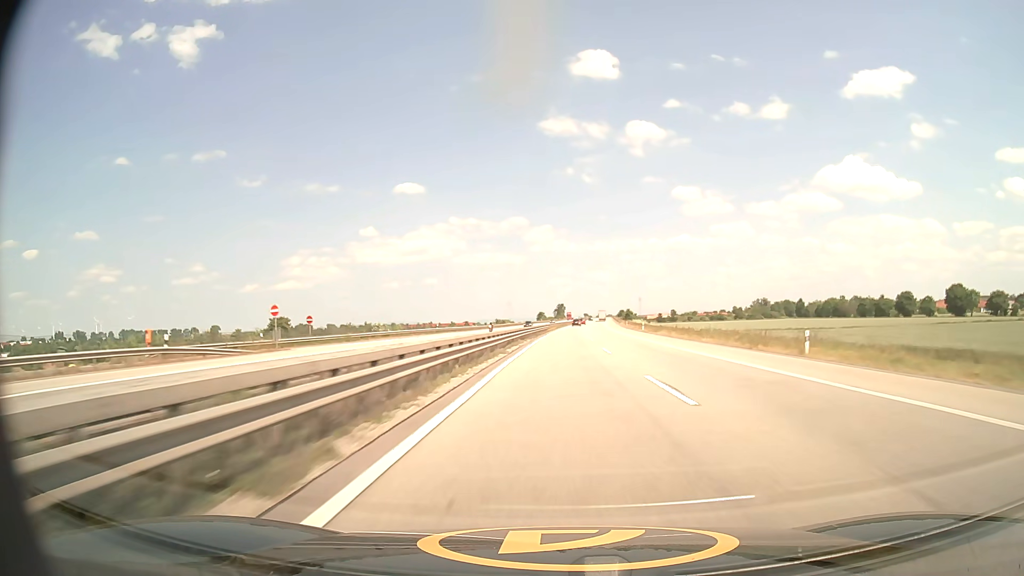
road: motorway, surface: asphalt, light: Day
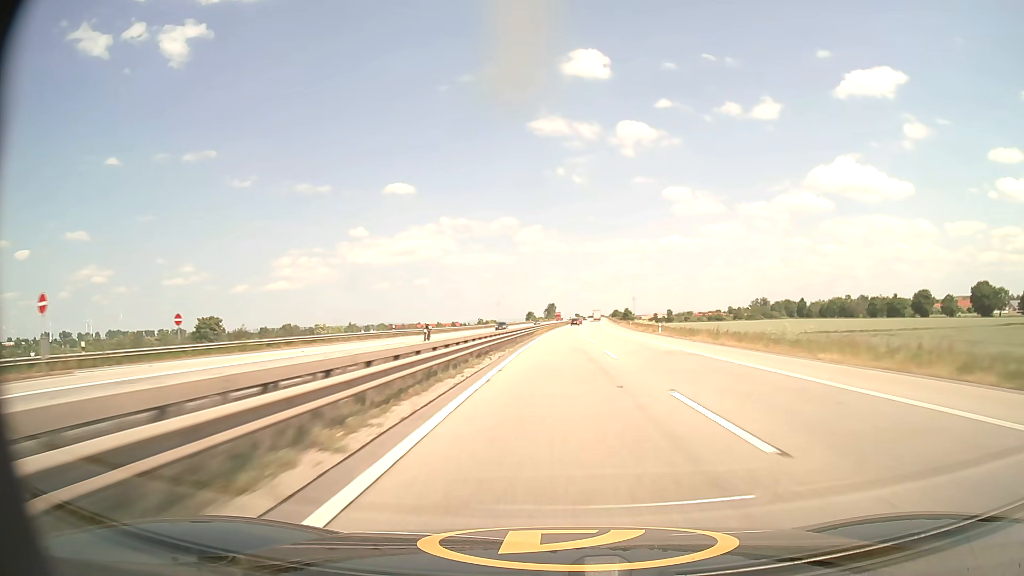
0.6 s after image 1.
(+0.2, +22.1) m; +1°
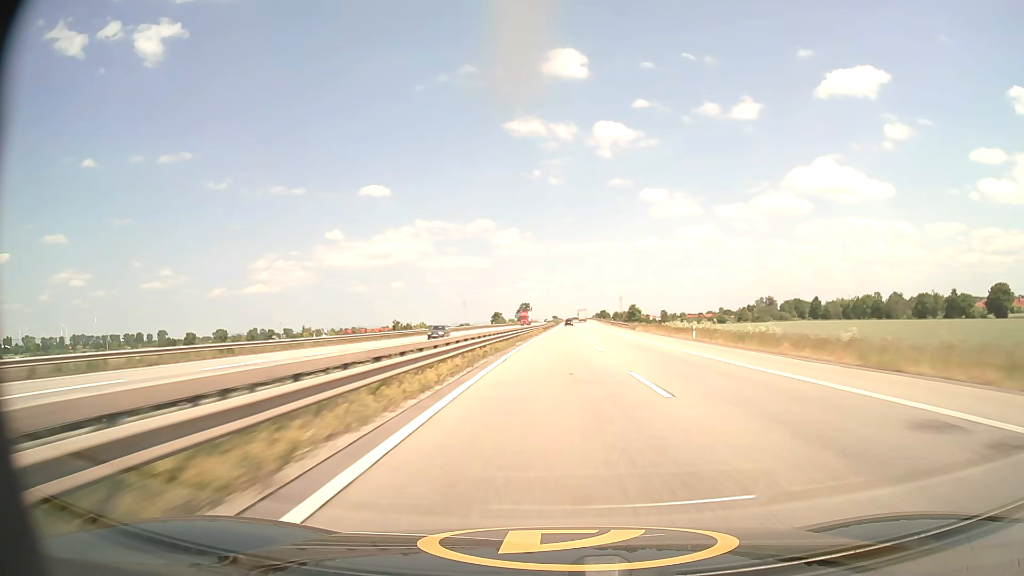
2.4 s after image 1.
(+1.3, +66.2) m; +2°
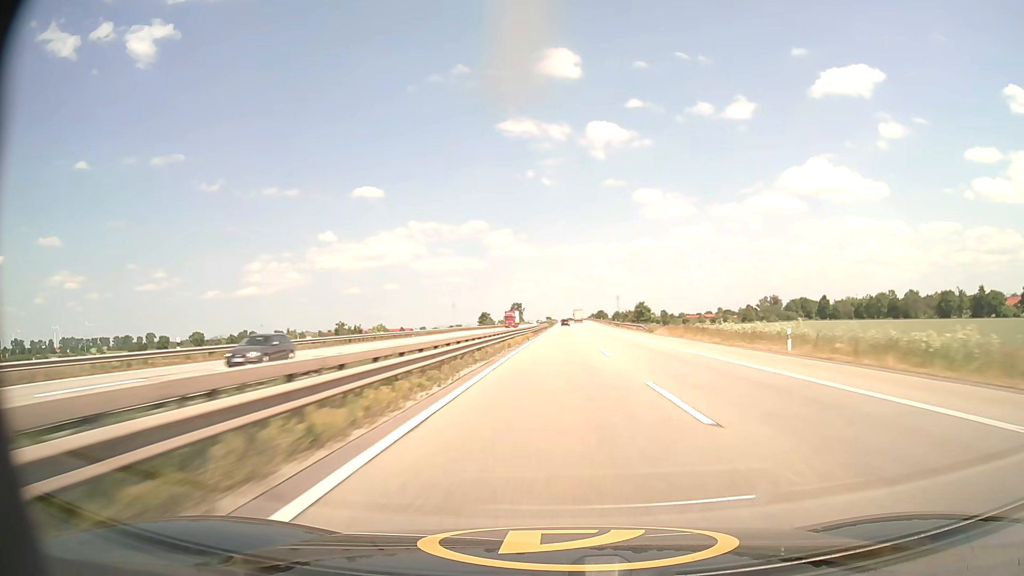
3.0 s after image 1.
(+0.1, +22.0) m; 0°
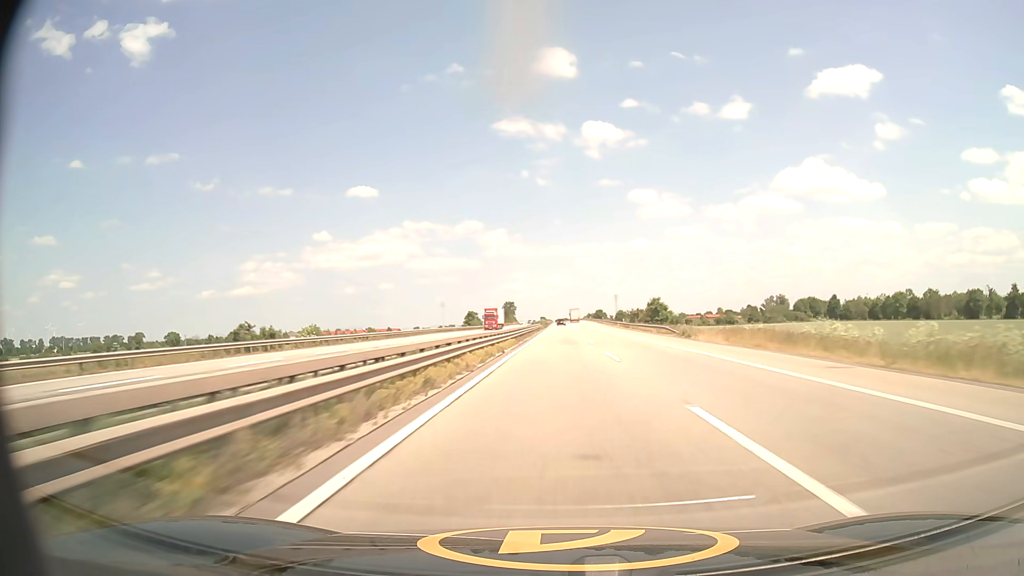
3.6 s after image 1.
(+0.1, +22.0) m; 0°
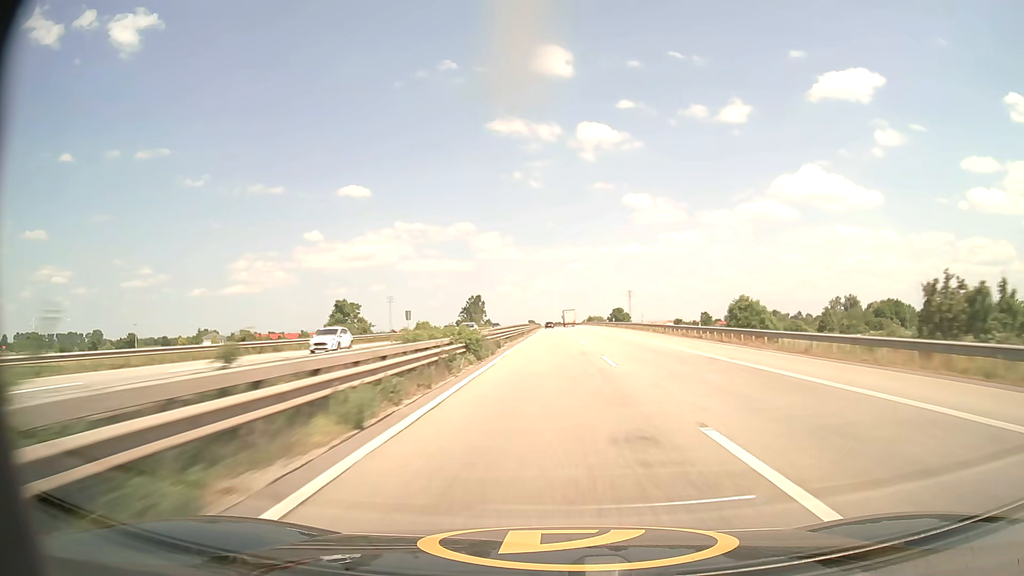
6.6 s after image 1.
(+1.3, +110.2) m; +1°
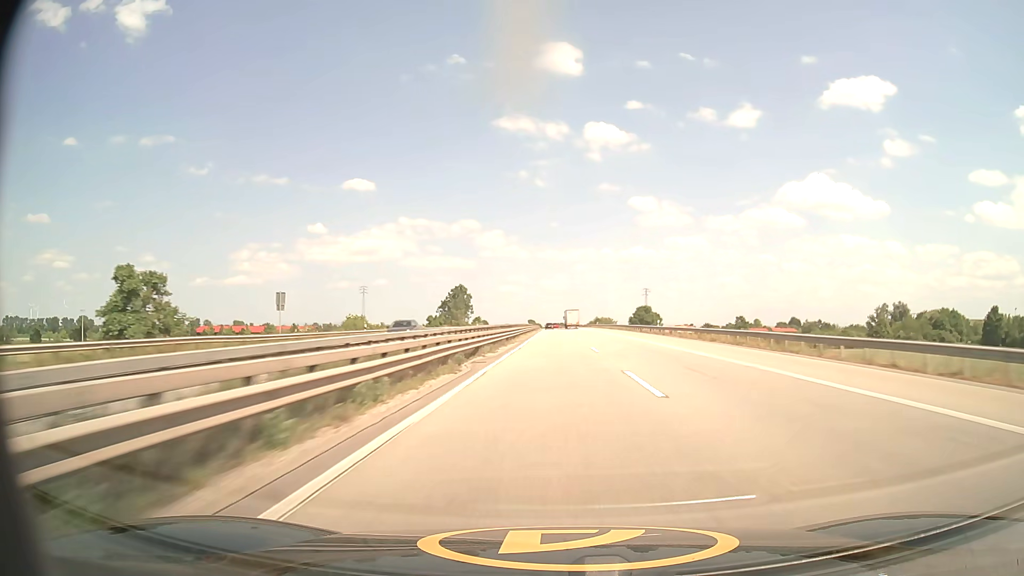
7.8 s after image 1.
(-0.1, +44.3) m; 0°
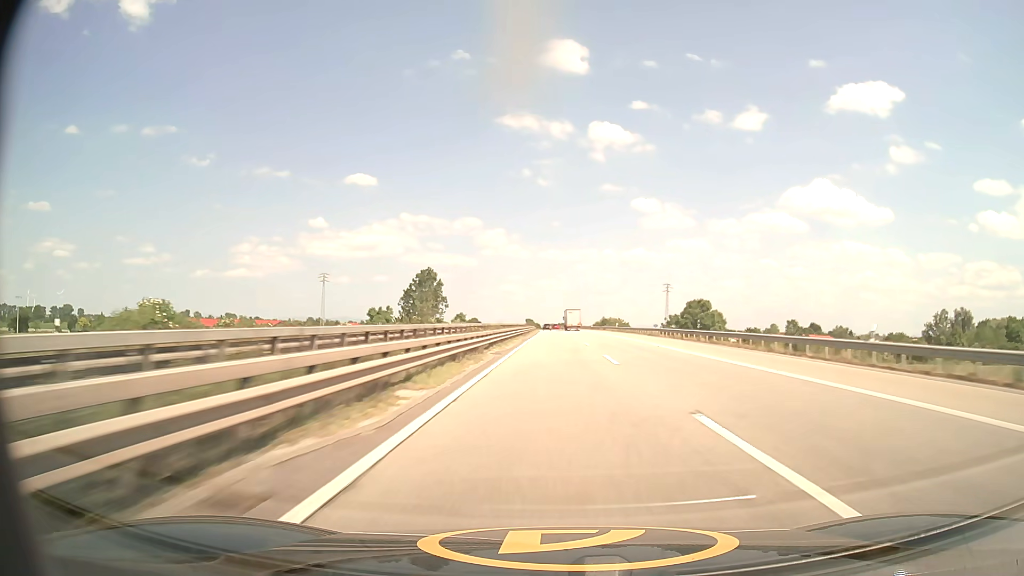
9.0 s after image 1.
(0.0, +44.4) m; 0°
(0, +10) (0, +20) (0, +30) (0, +40) (0, +50) (0, +60) (0, +70) (0, +80) (0, +90) (0, +100) m
